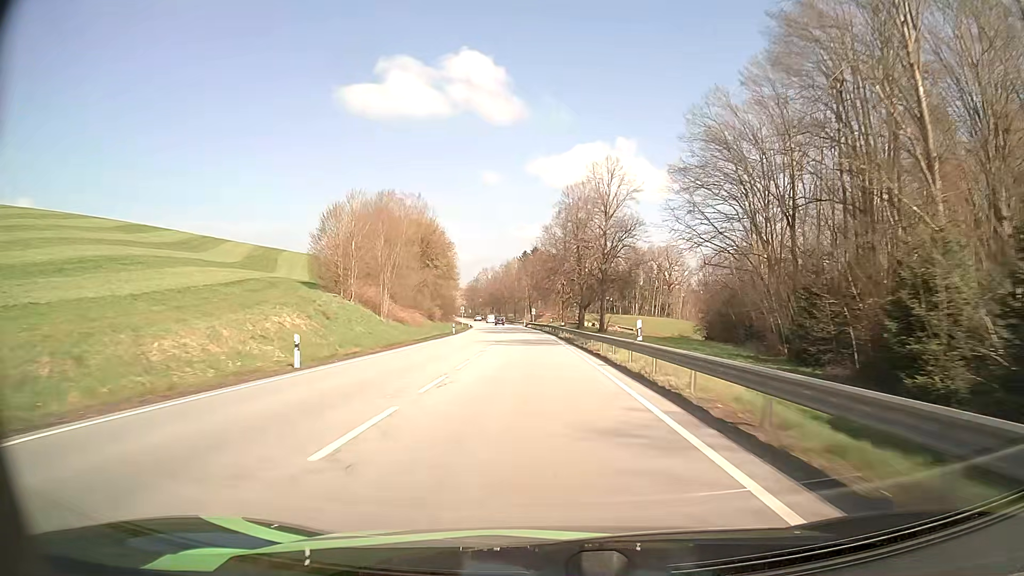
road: primary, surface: asphalt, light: Day
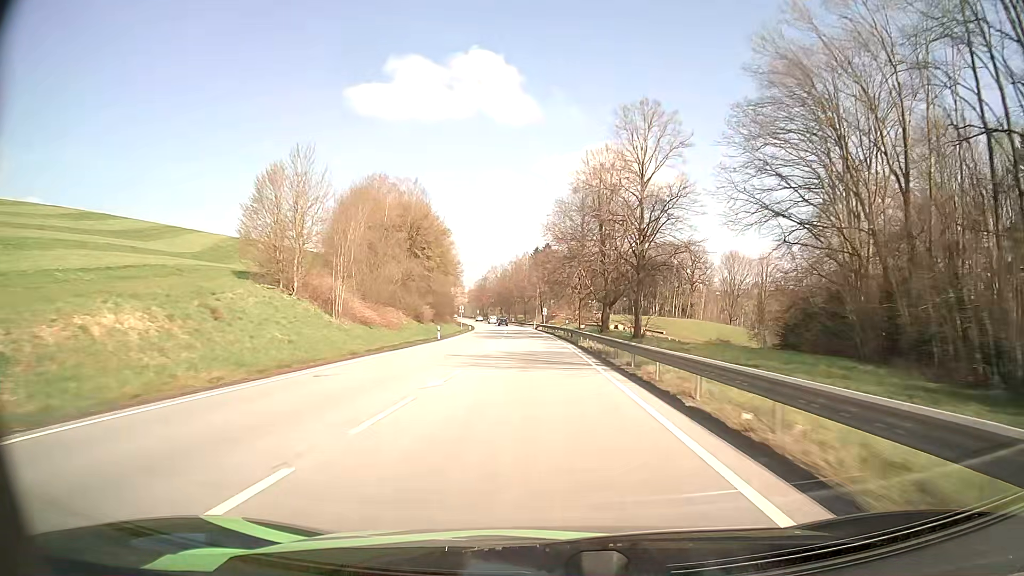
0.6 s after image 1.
(-0.2, +16.6) m; -1°
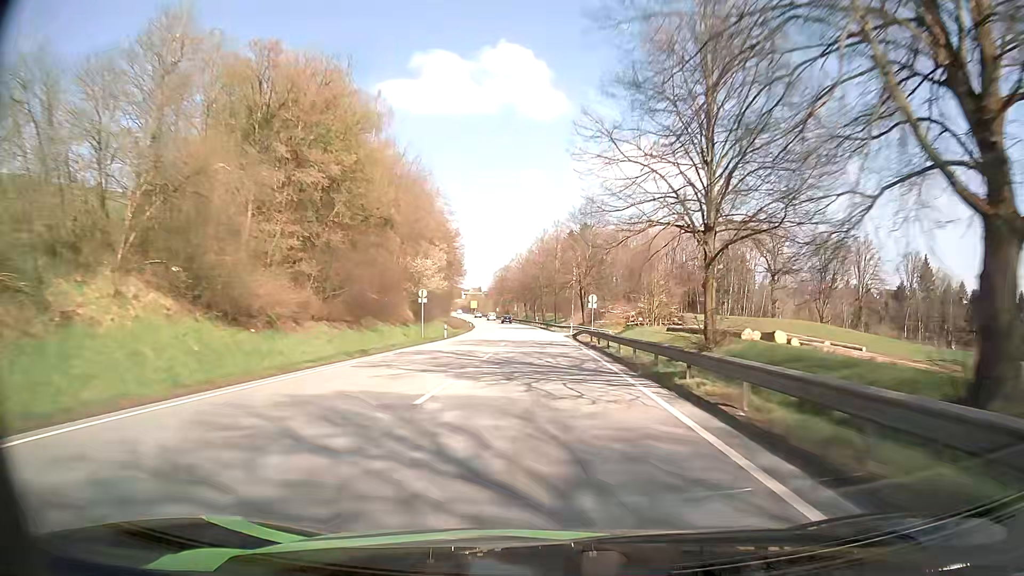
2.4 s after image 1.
(-1.3, +49.8) m; -3°
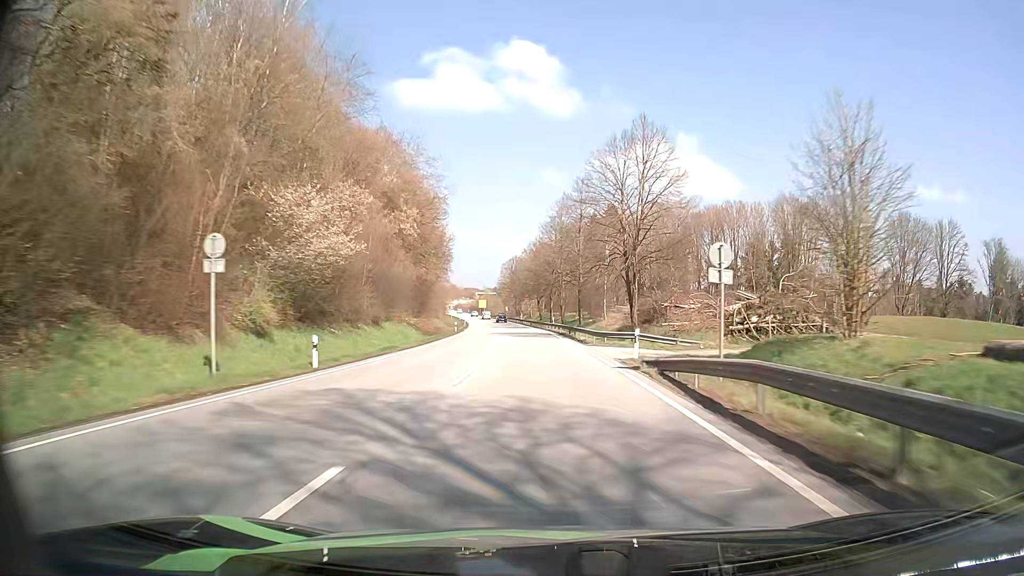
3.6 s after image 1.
(-0.3, +32.5) m; -1°
(0, +10) (0, +20) (0, +30) (-1, +40) (-1, +50) (-2, +60) (-3, +70) (-4, +80) (-4, +90) (-6, +100) m
